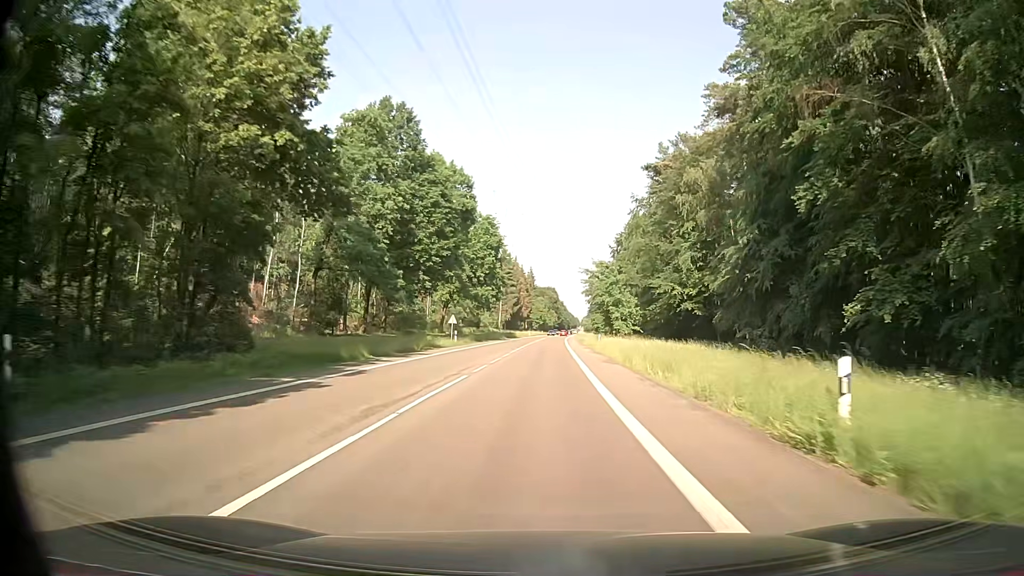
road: secondary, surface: asphalt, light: Day
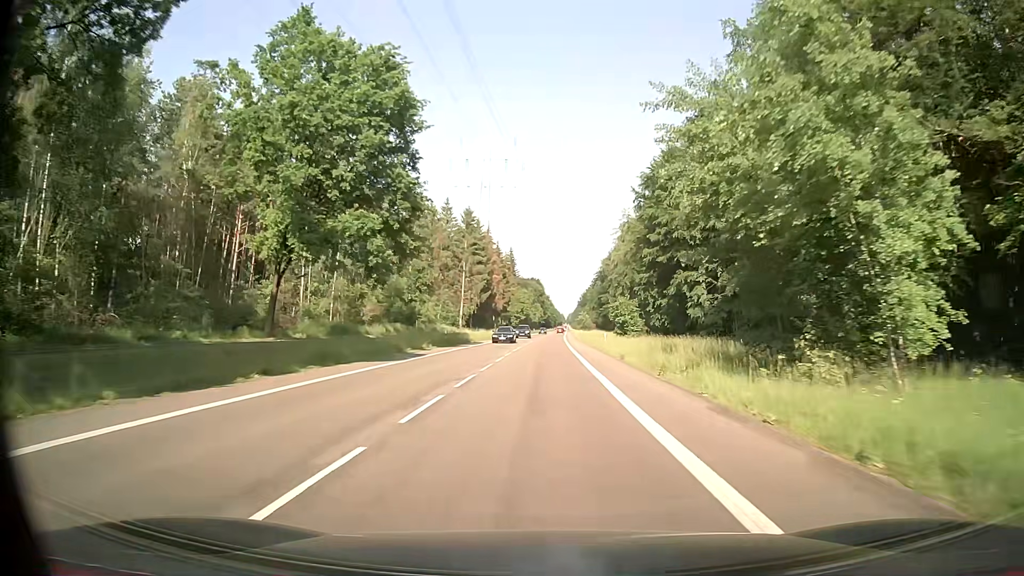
(+0.3, +56.9) m; +1°
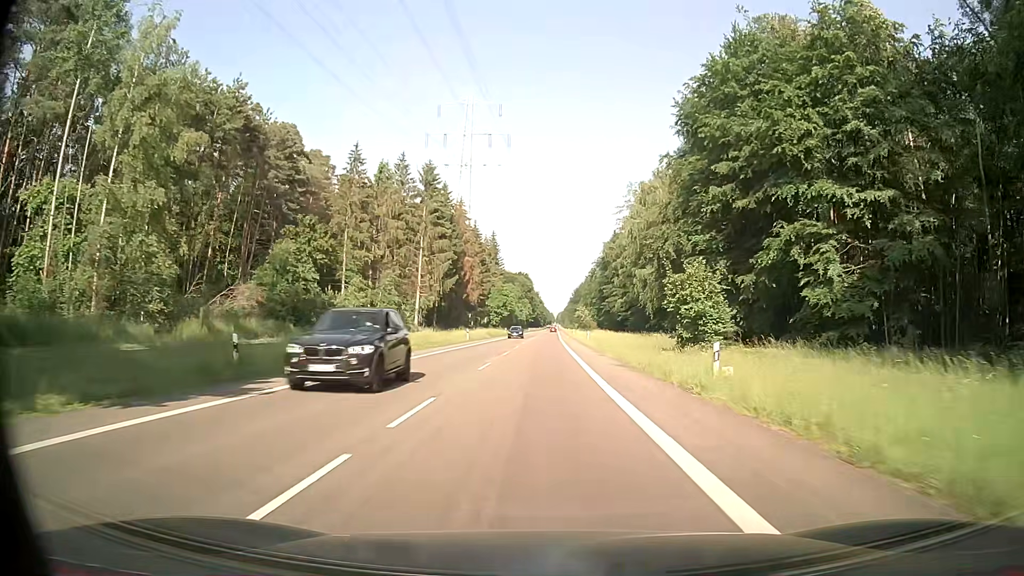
(+0.4, +34.7) m; +1°
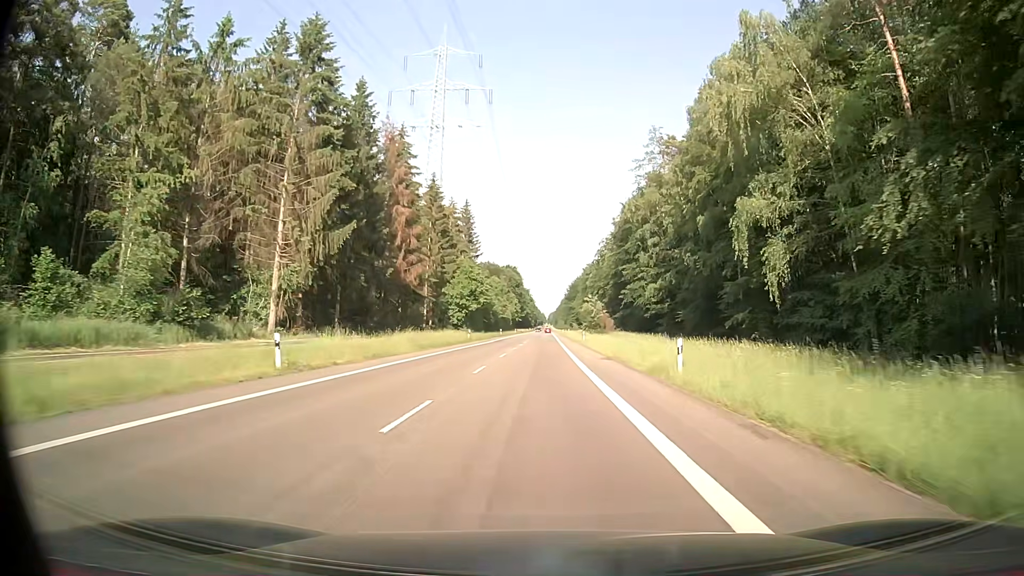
(+0.1, +47.0) m; +1°
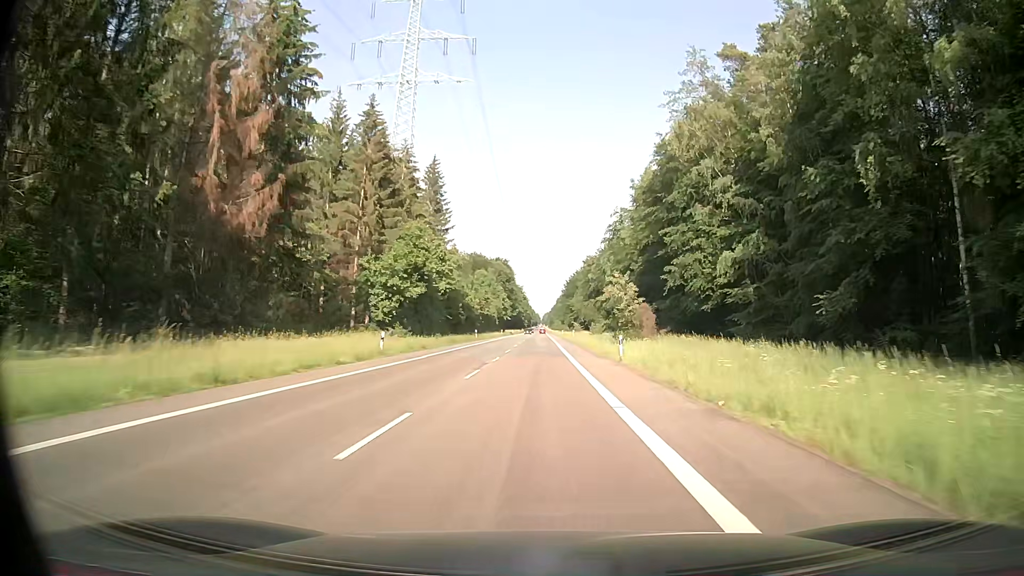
(0.0, +36.0) m; 0°
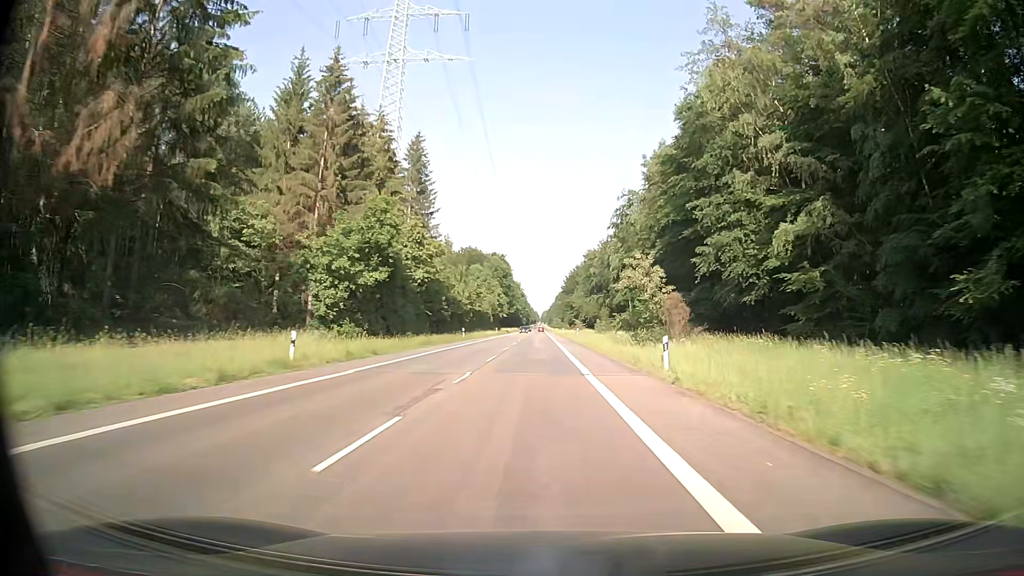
(0.0, +12.2) m; 0°
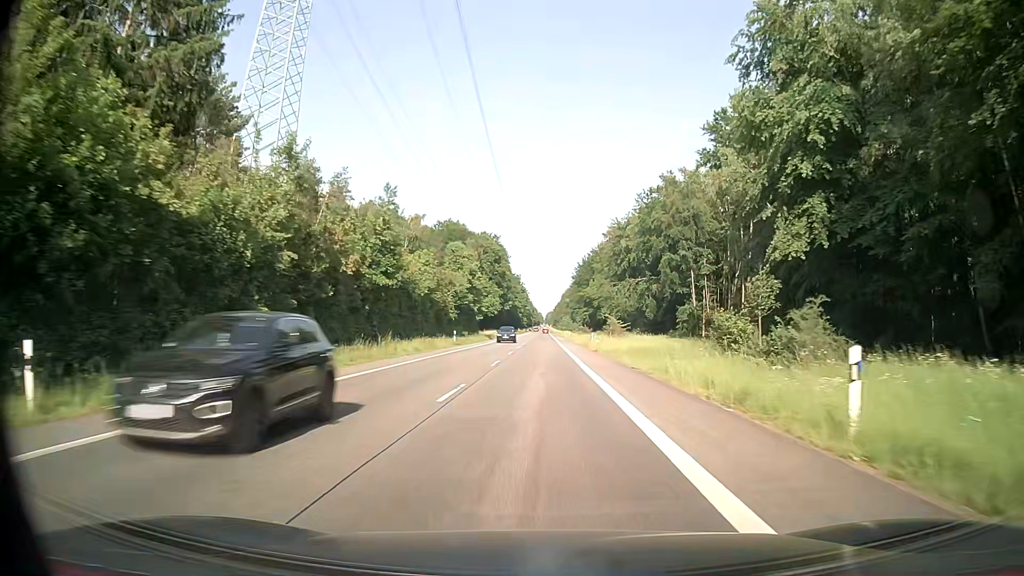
(0.0, +62.2) m; 0°
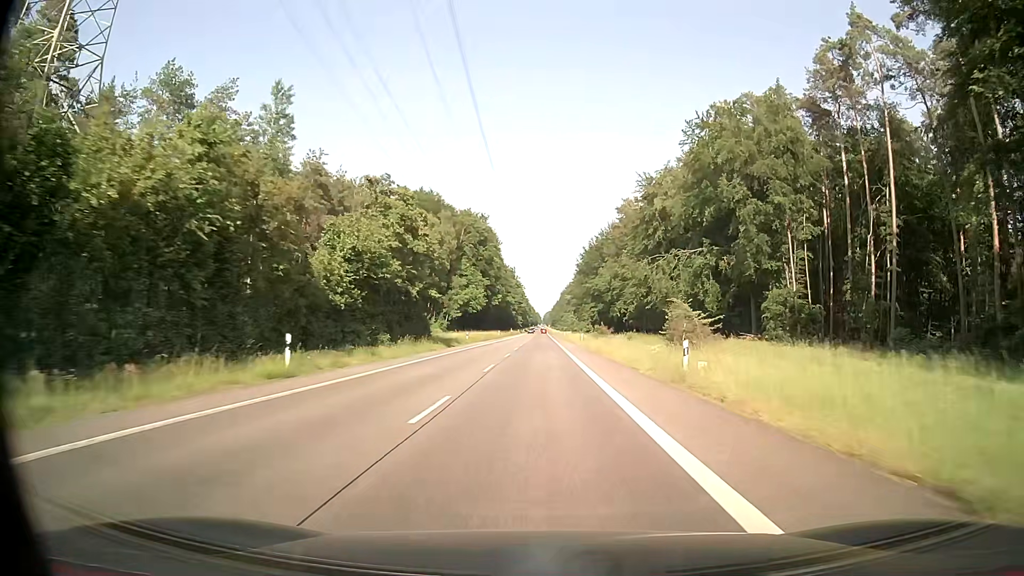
(+0.2, +38.9) m; +1°
(0, +10) (0, +20) (0, +30) (0, +40) (0, +50) (0, +60) (0, +70) (0, +80) (0, +90) (0, +100) m
